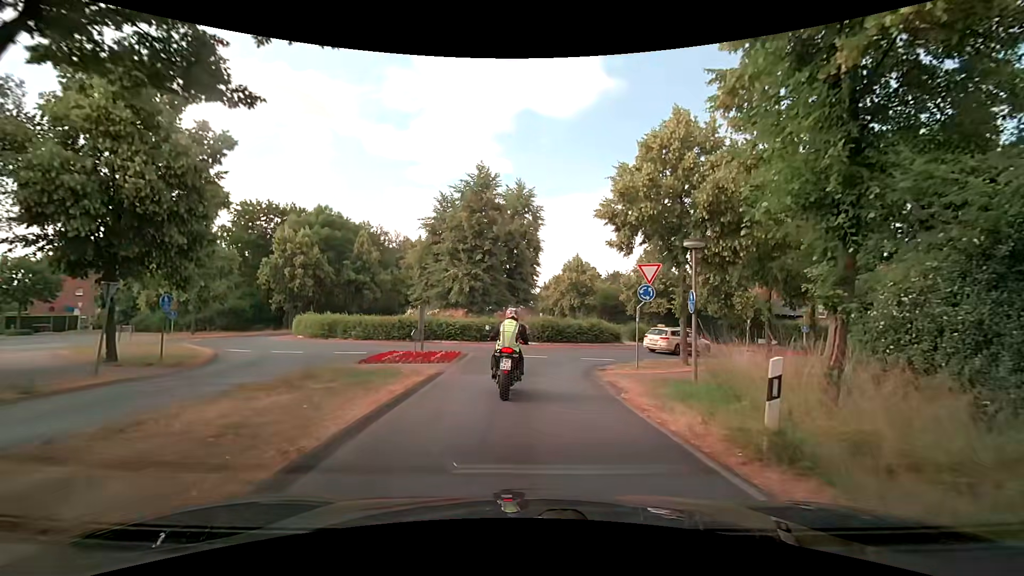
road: primary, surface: asphalt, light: Day
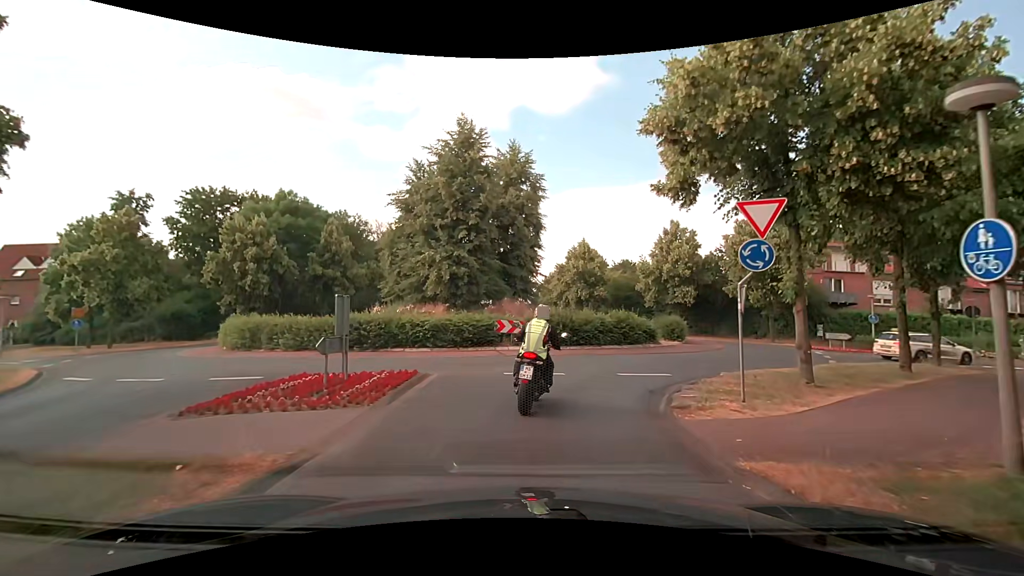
(+0.2, +8.6) m; +1°
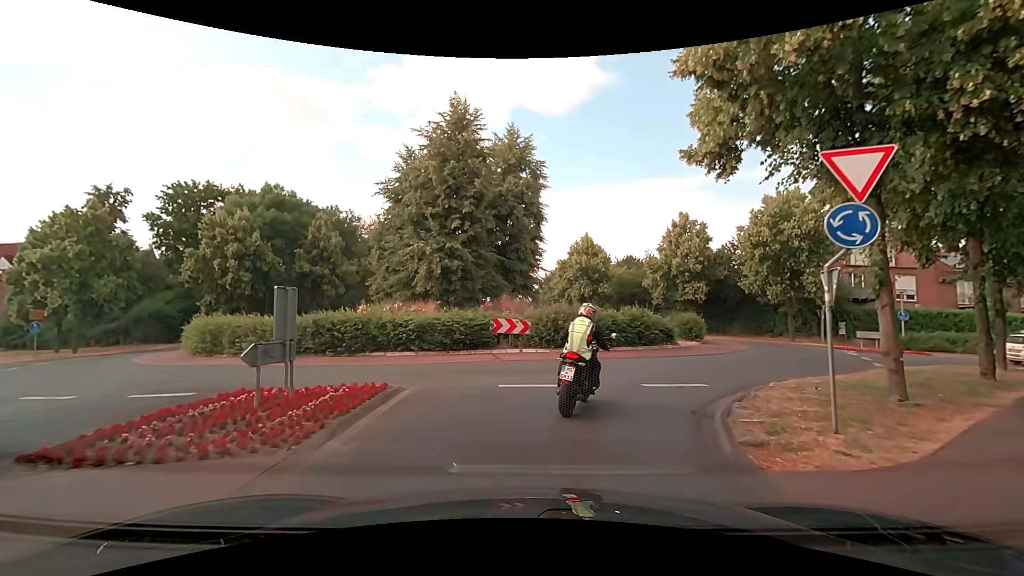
(0.0, +2.7) m; 0°
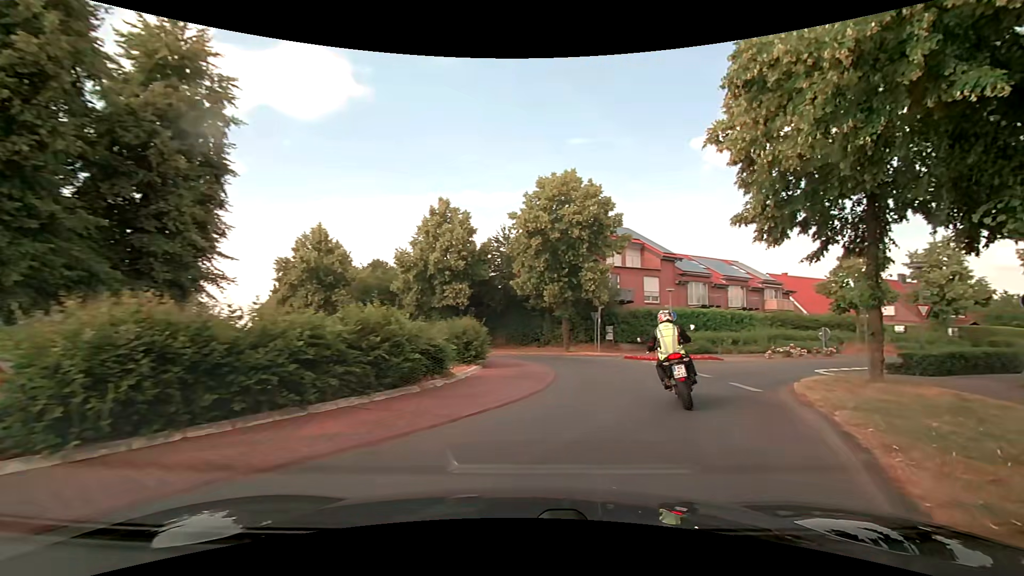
(+1.7, +11.1) m; +28°
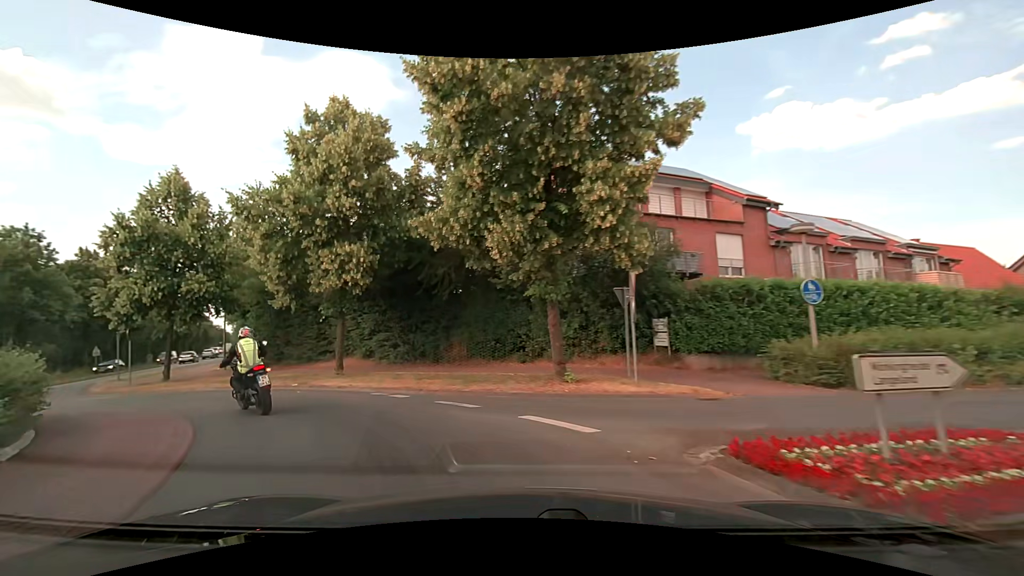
(+3.0, +17.2) m; -5°
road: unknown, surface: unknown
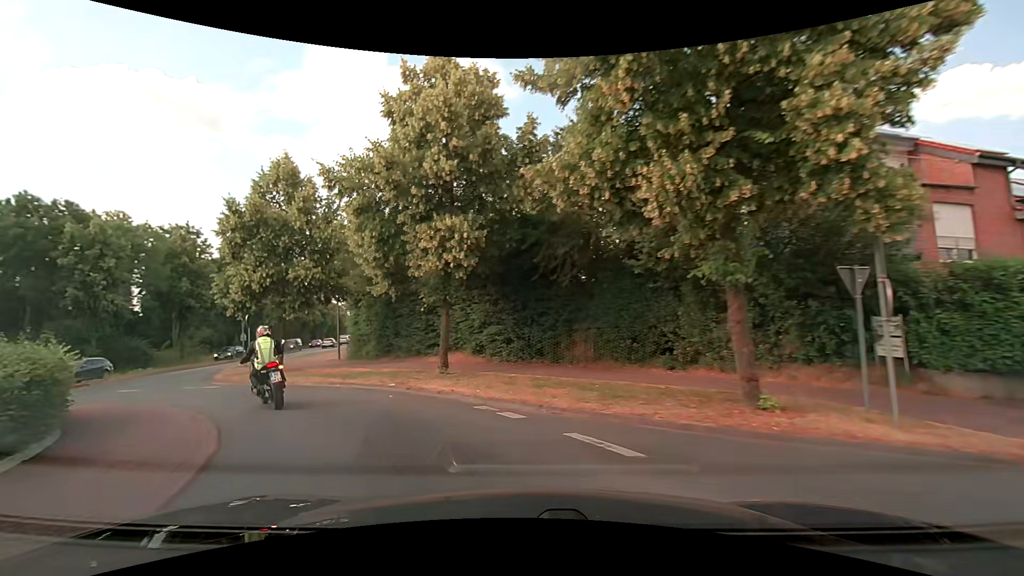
(-0.4, +3.6) m; -13°
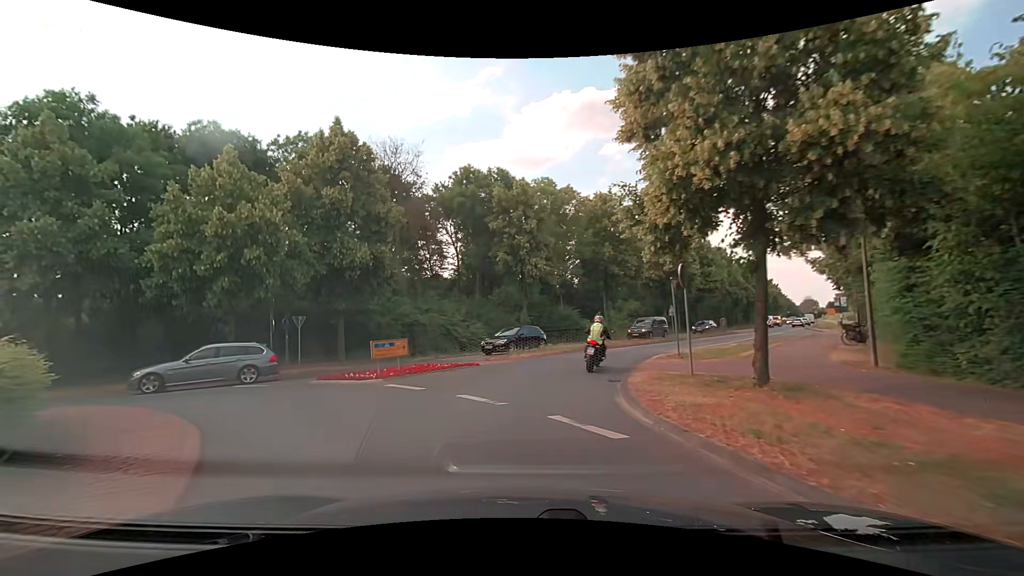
(-6.2, +13.4) m; -45°
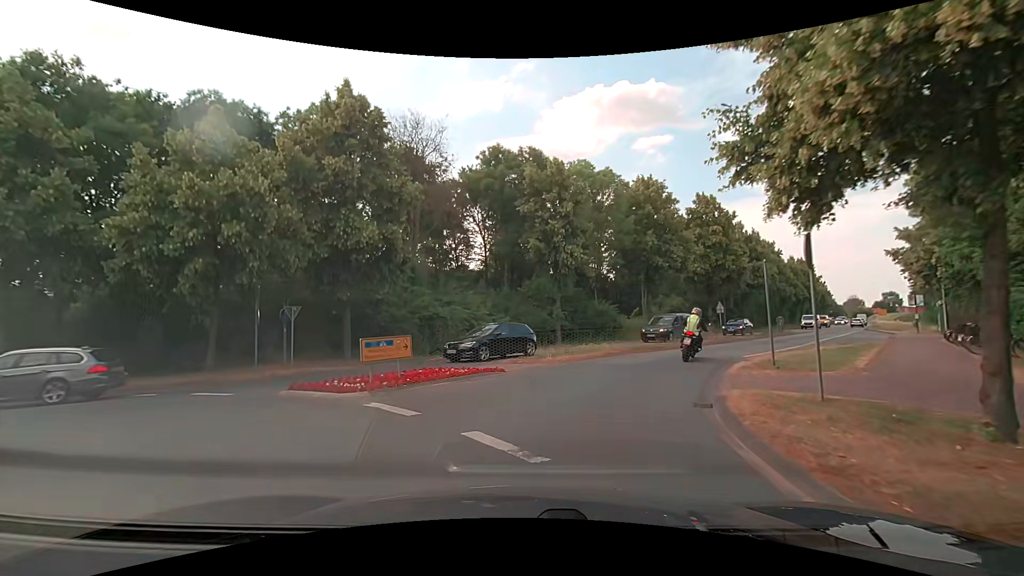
(-0.2, +4.1) m; -4°
(+1, +10) (+5, +19) (+11, +27) (+17, +35) (+23, +43) (+29, +51) (+34, +59) (+40, +67) (+46, +76) (+52, +84) m
